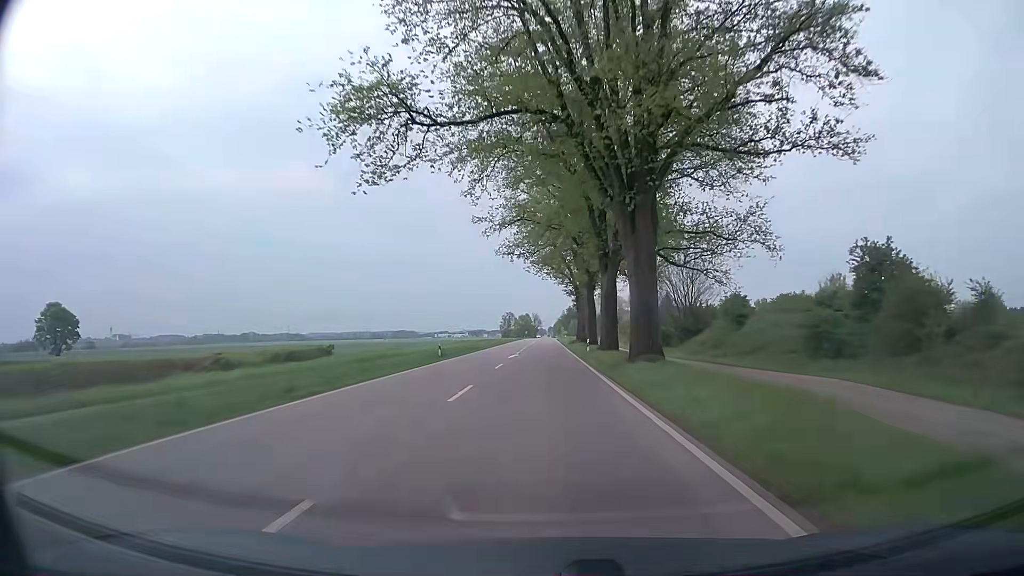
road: secondary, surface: asphalt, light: Day
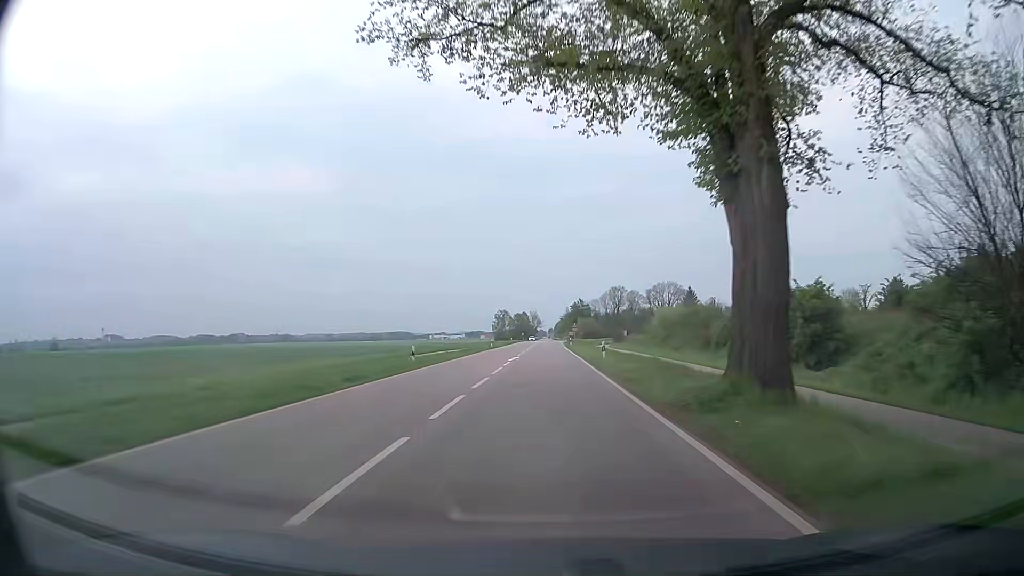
(0.0, +56.8) m; 0°
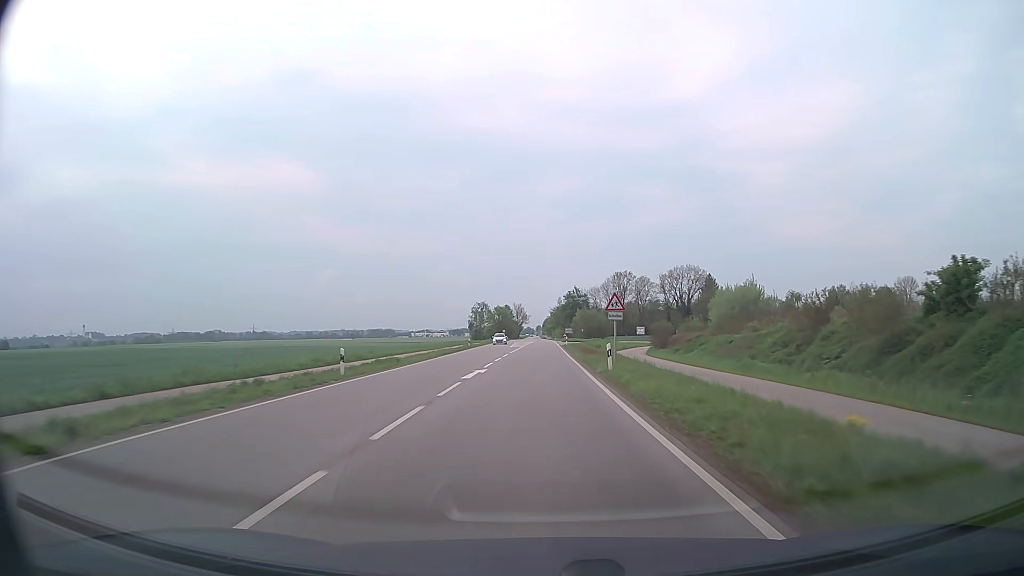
(+0.4, +56.3) m; +1°
(0, +10) (0, +20) (0, +30) (0, +40) (0, +50) (0, +60) (0, +70) (0, +80) (0, +90) (0, +100) m
